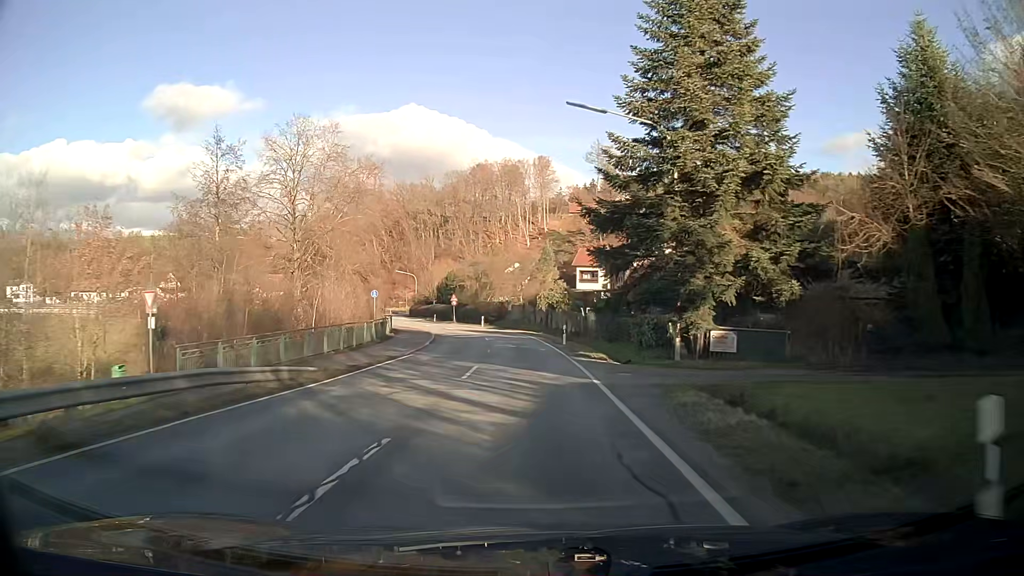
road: secondary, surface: asphalt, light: Day
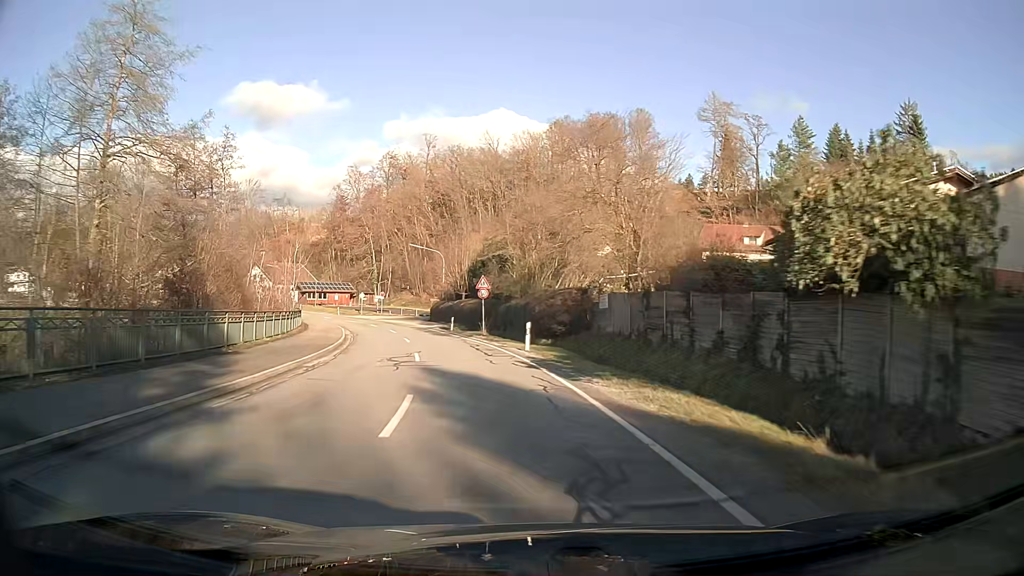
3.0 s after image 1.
(-2.1, +45.1) m; -9°
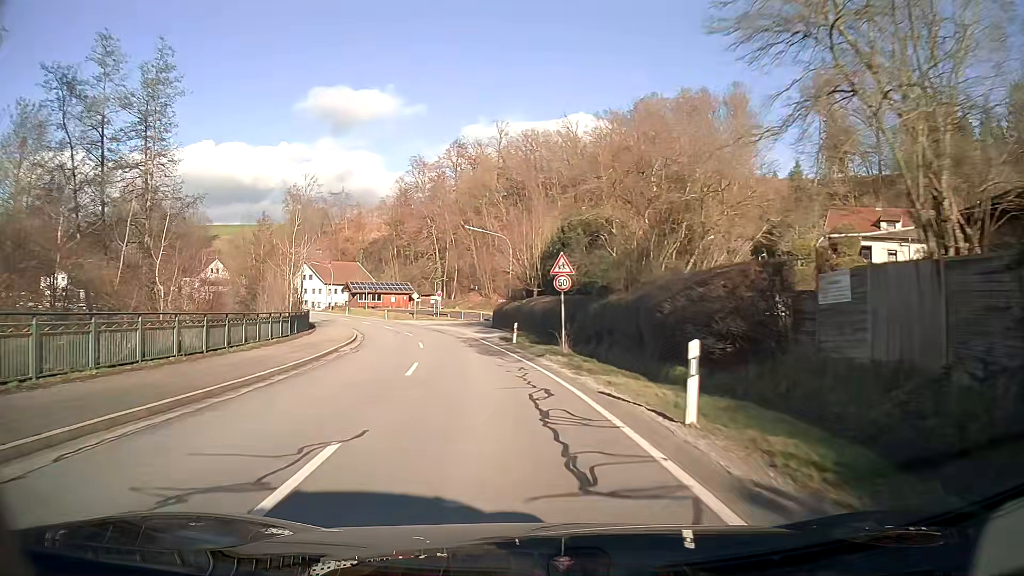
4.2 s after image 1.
(-0.9, +16.4) m; -7°
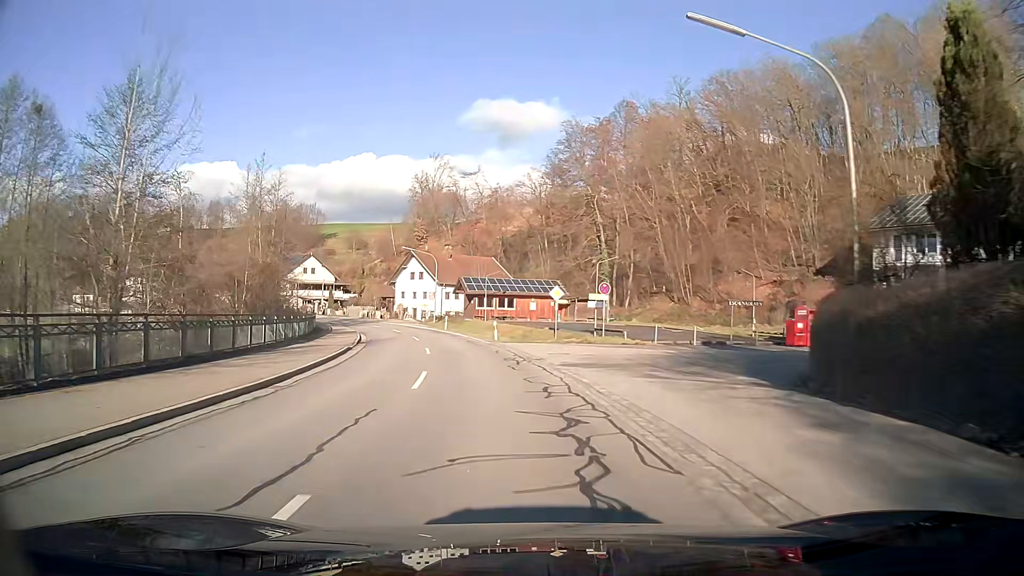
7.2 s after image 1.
(-4.6, +38.0) m; -14°
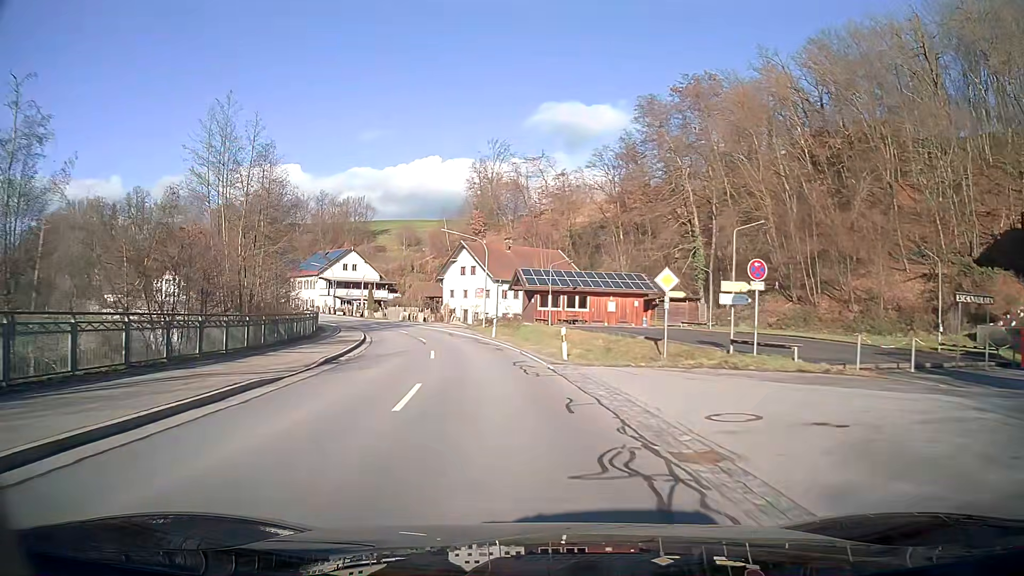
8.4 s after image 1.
(-0.8, +15.3) m; -6°
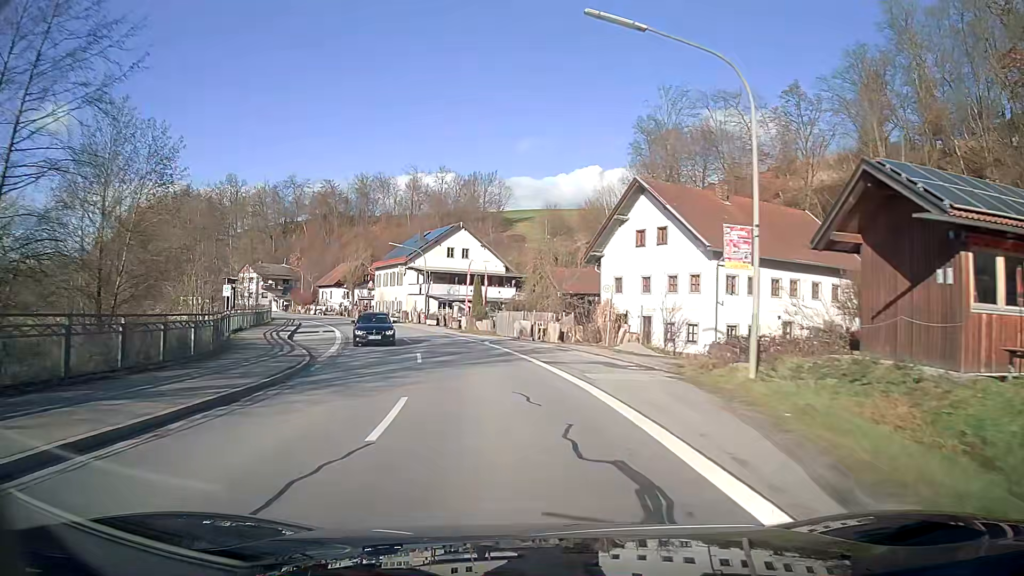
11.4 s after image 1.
(-4.7, +38.5) m; -14°
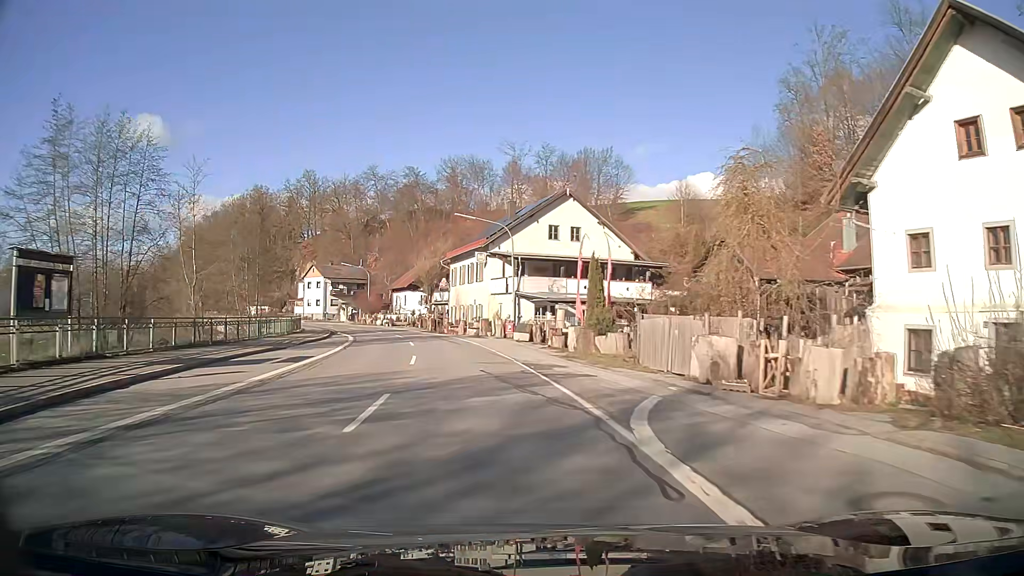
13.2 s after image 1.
(-2.0, +23.5) m; -10°
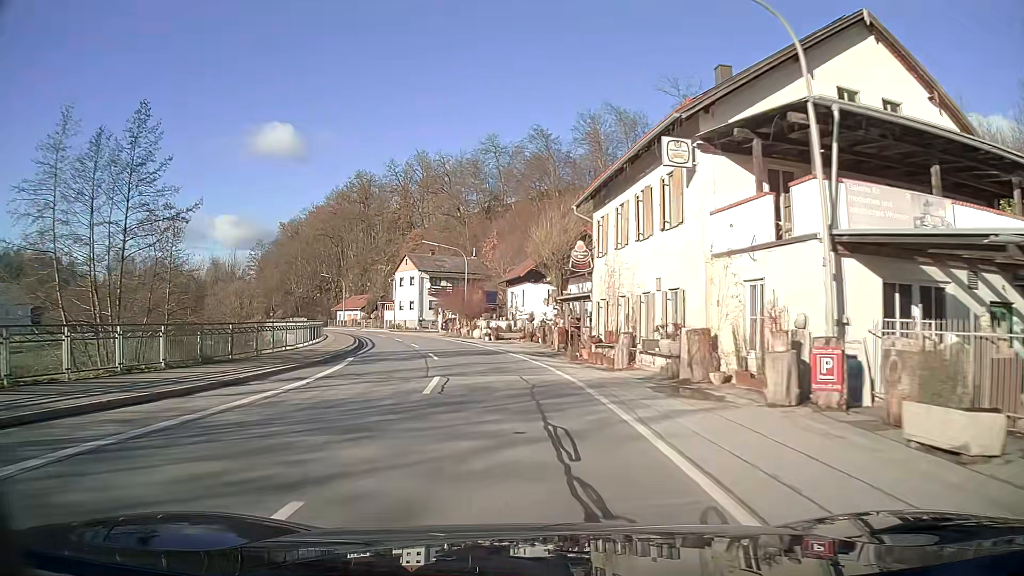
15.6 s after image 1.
(-3.4, +31.4) m; -12°
